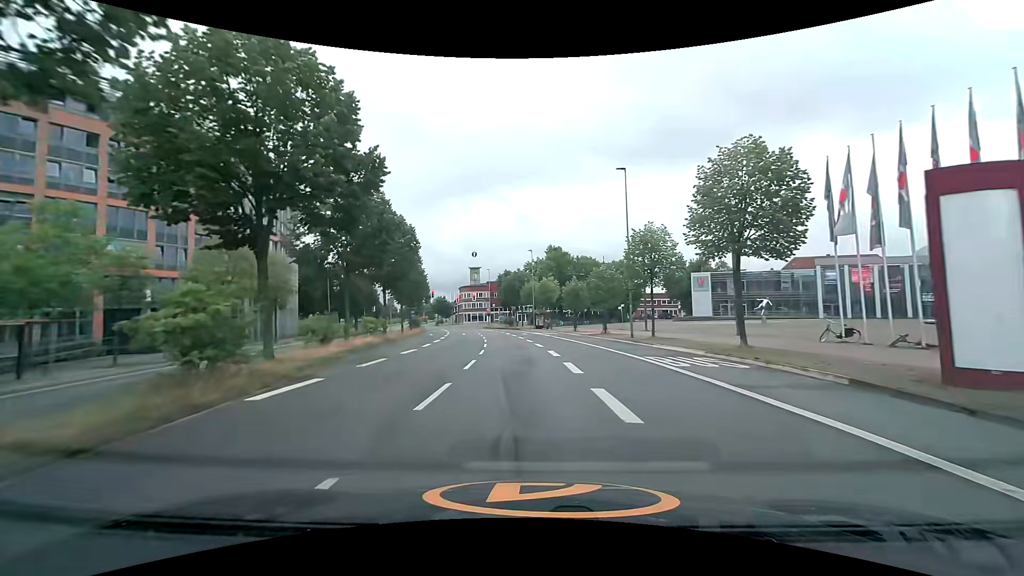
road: secondary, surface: asphalt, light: Day
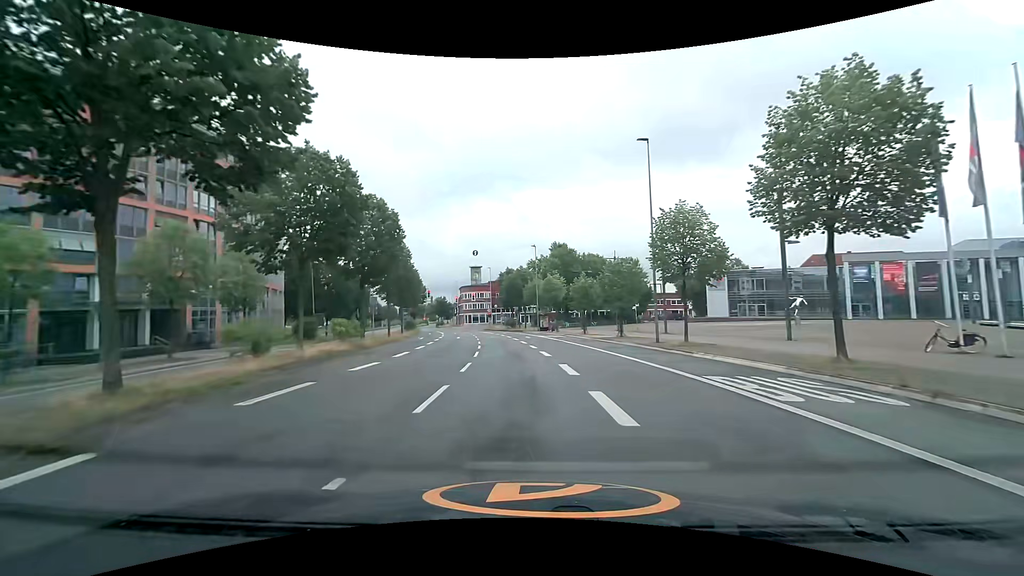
(0.0, +6.2) m; 0°
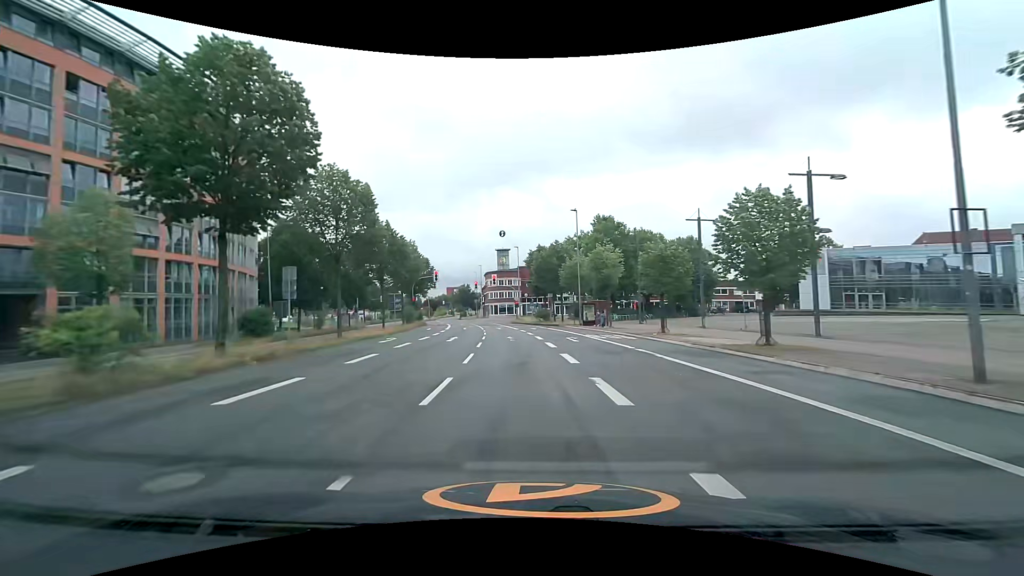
(-0.5, +18.9) m; -4°
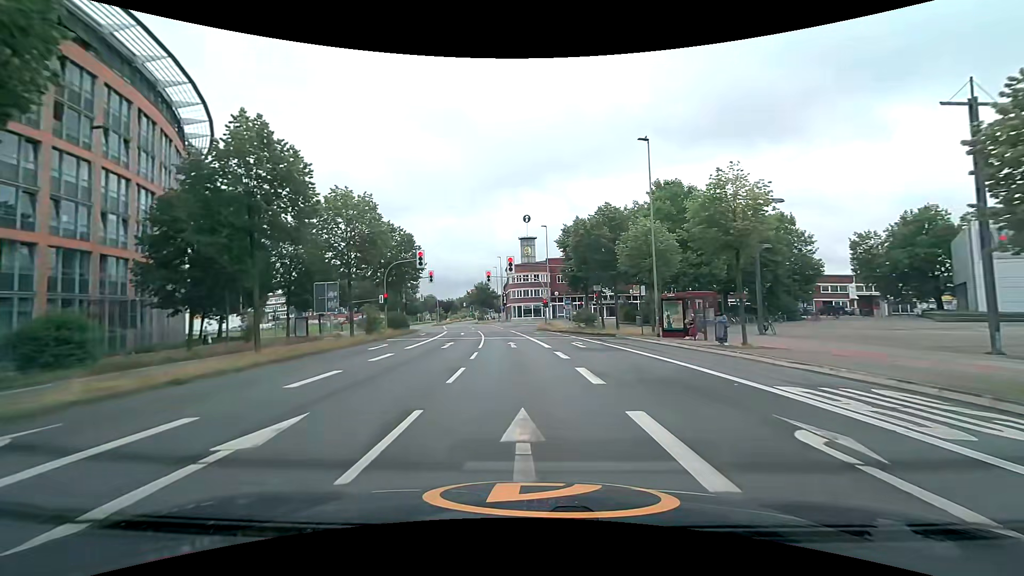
(-0.5, +21.6) m; -2°
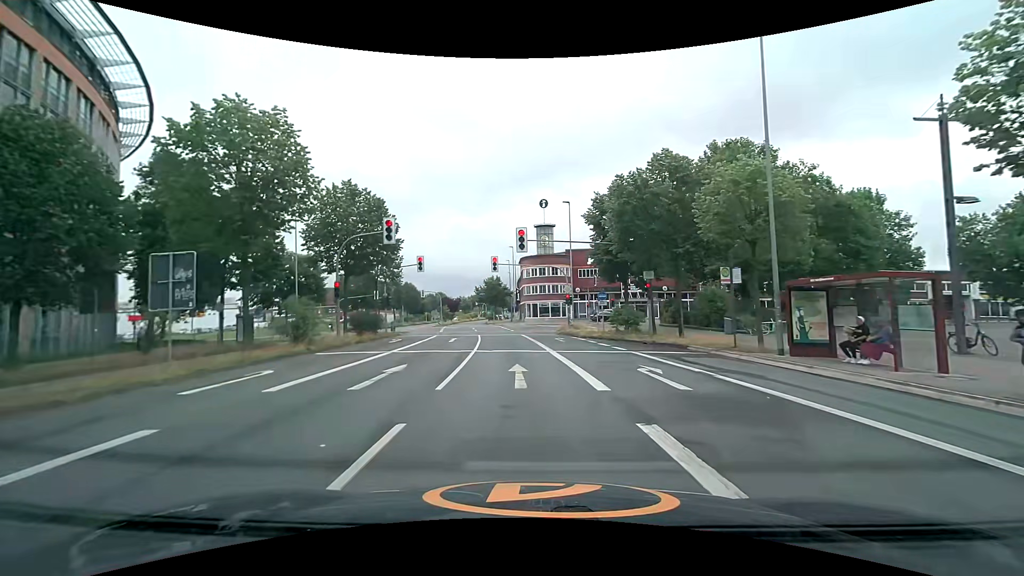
(-0.3, +12.7) m; -2°
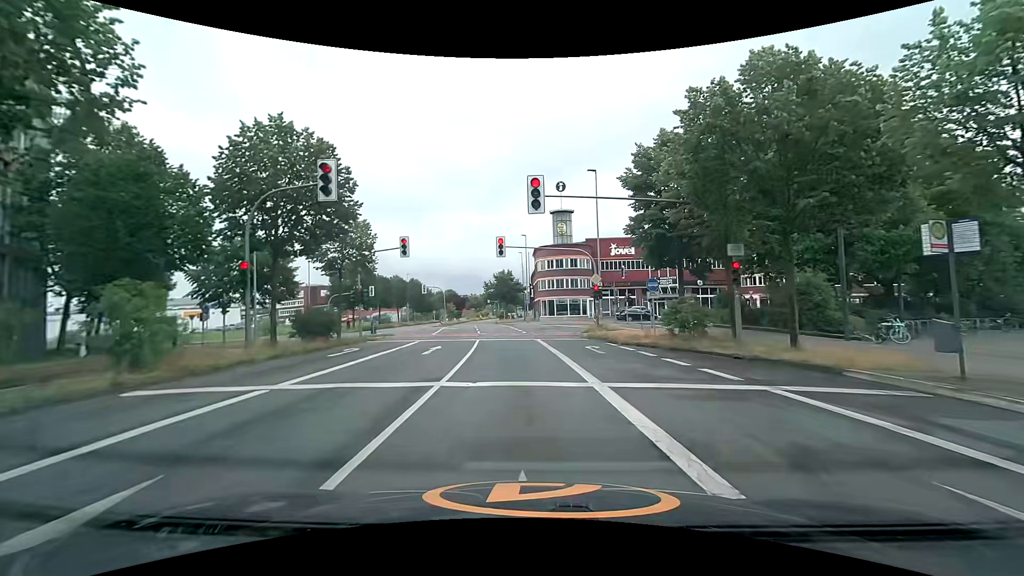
(-0.2, +9.7) m; -1°
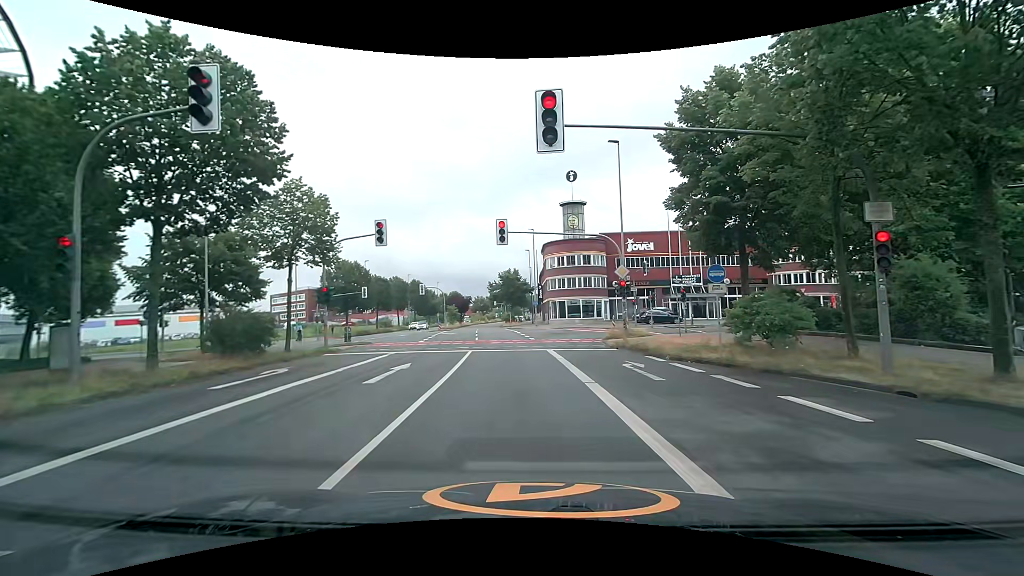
(-0.1, +6.4) m; 0°
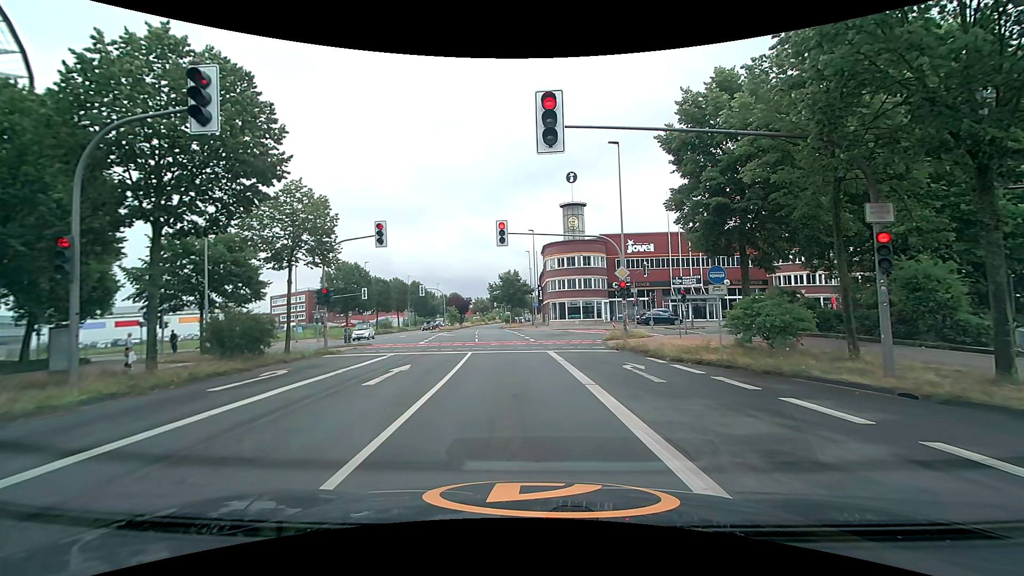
(0.0, +0.1) m; 0°
(-1, +10) (-1, +20) (-3, +30) (-4, +40) (-5, +50) (-7, +60) (-8, +70) (-9, +79) (-10, +89) (-10, +99) m
